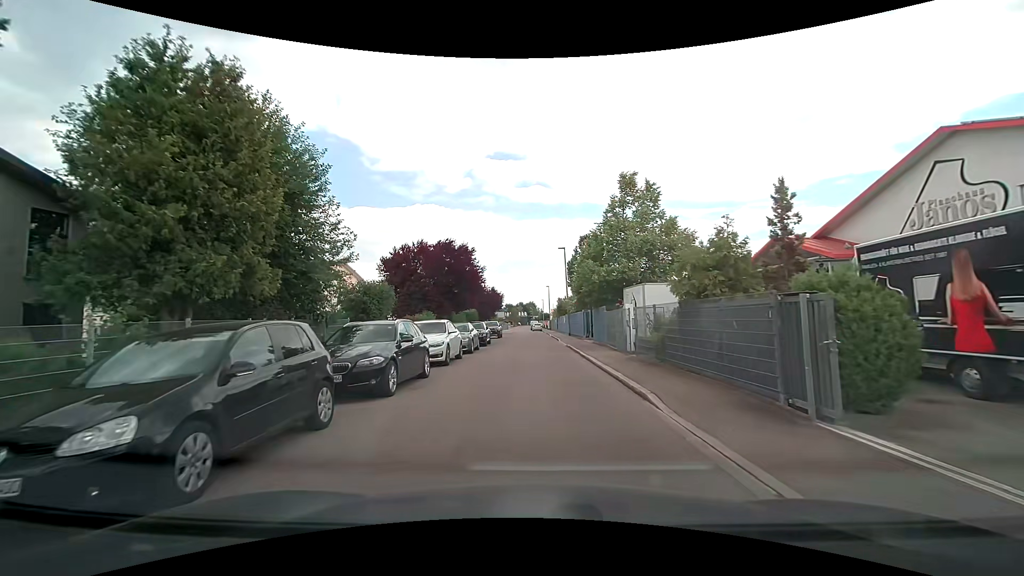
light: Day
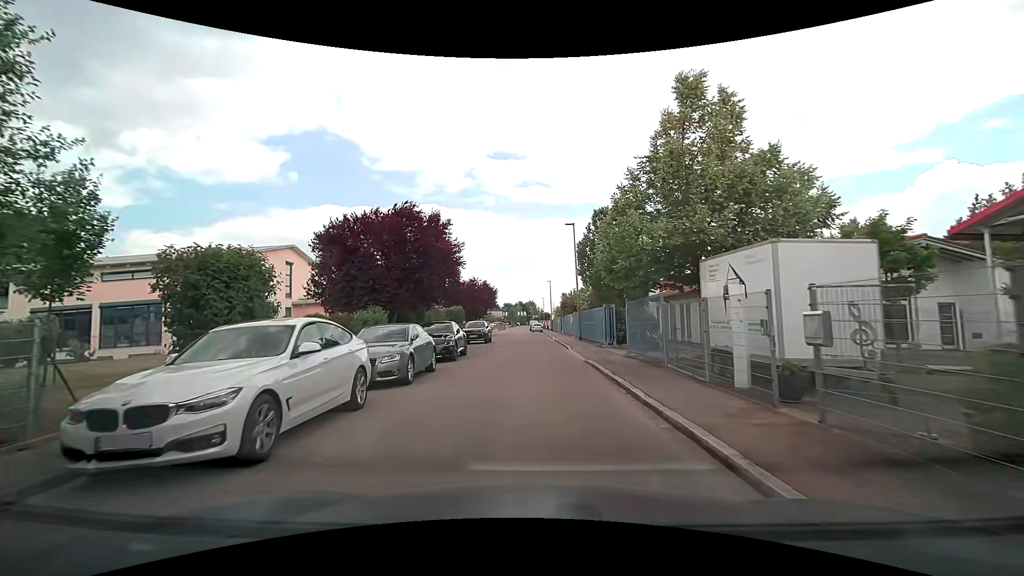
(-0.2, +10.8) m; -1°
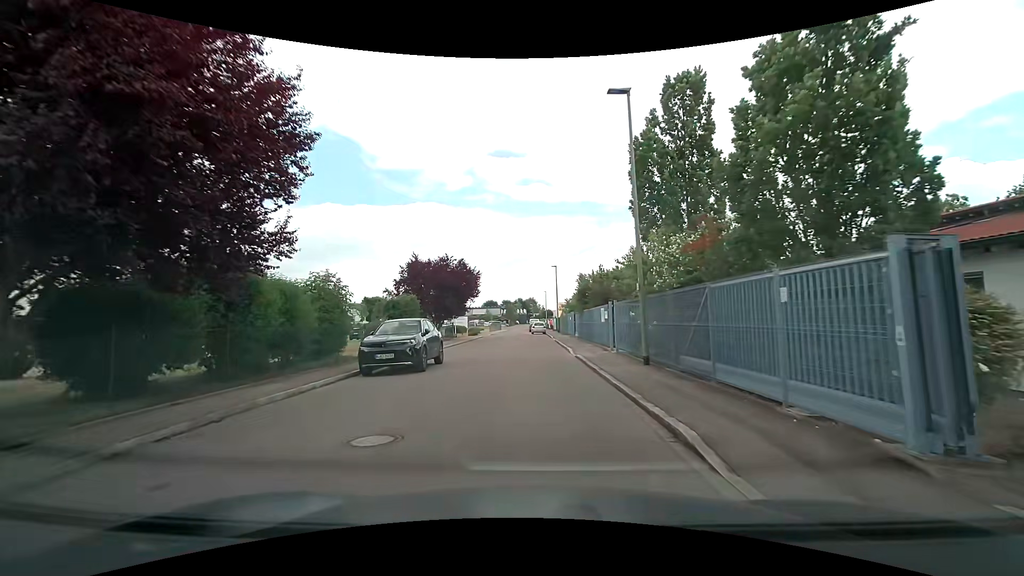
(-0.1, +19.1) m; 0°
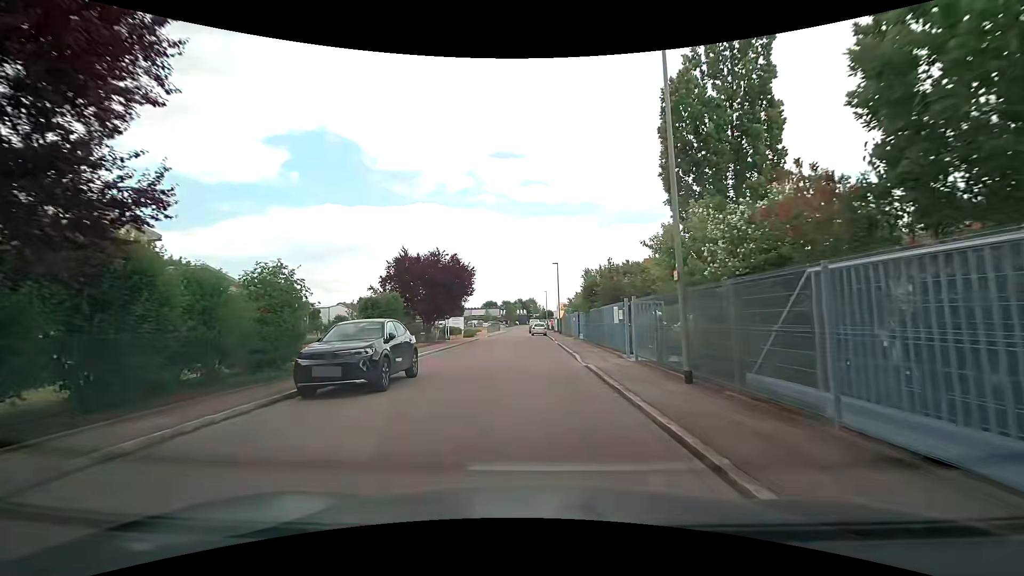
(0.0, +3.6) m; +1°
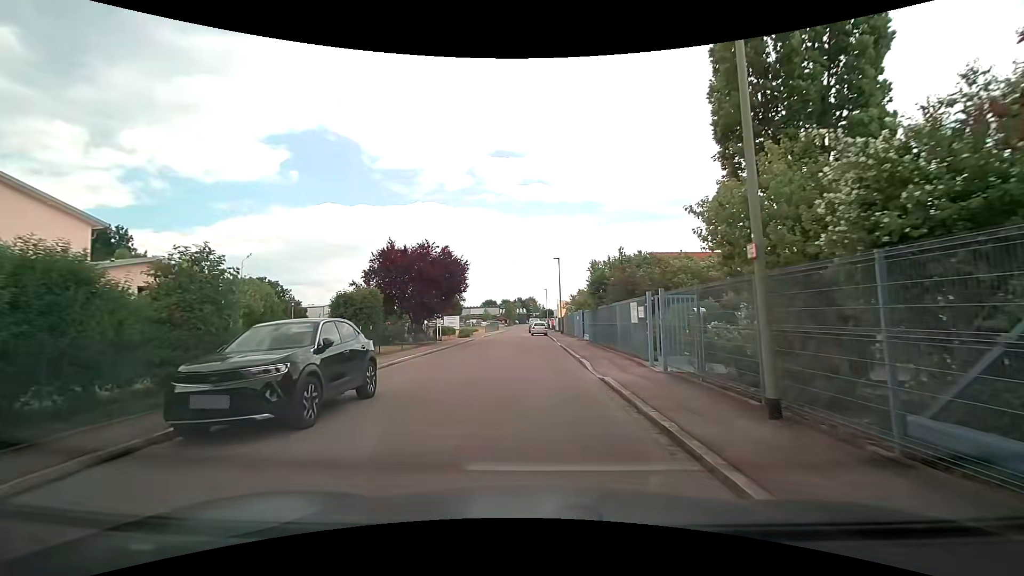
(0.0, +3.4) m; -1°
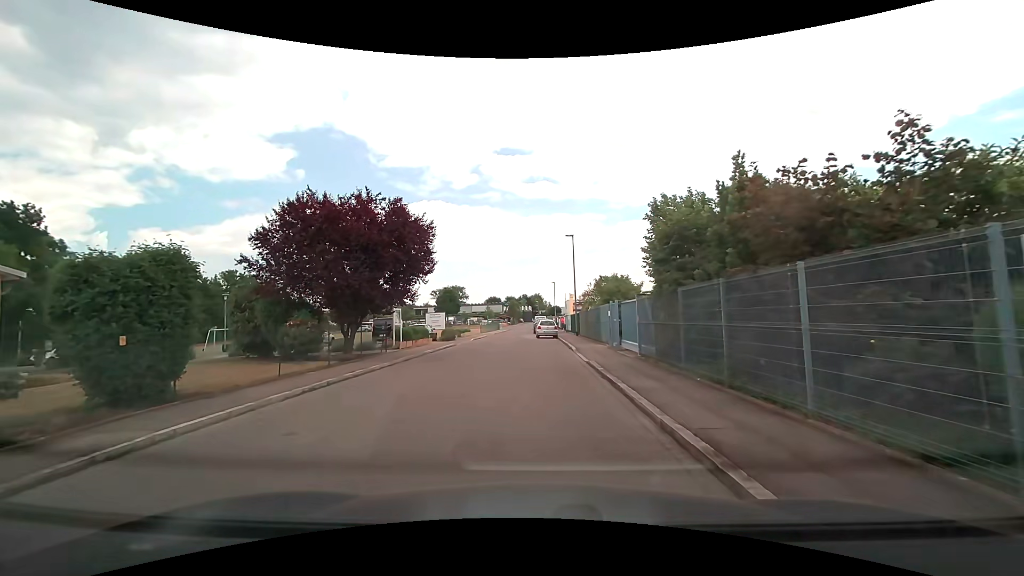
(0.0, +12.5) m; -1°
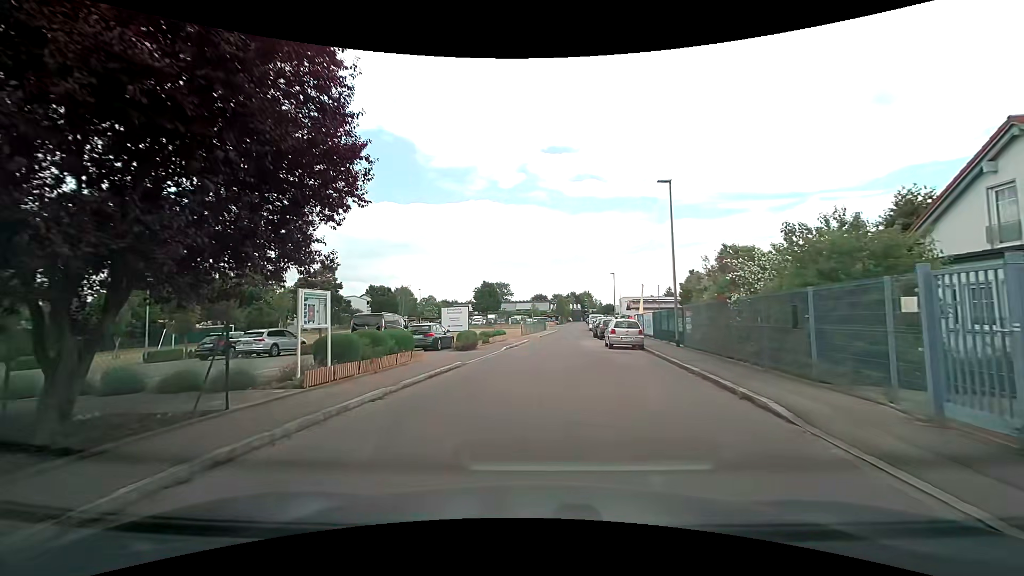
(-0.8, +14.5) m; -6°
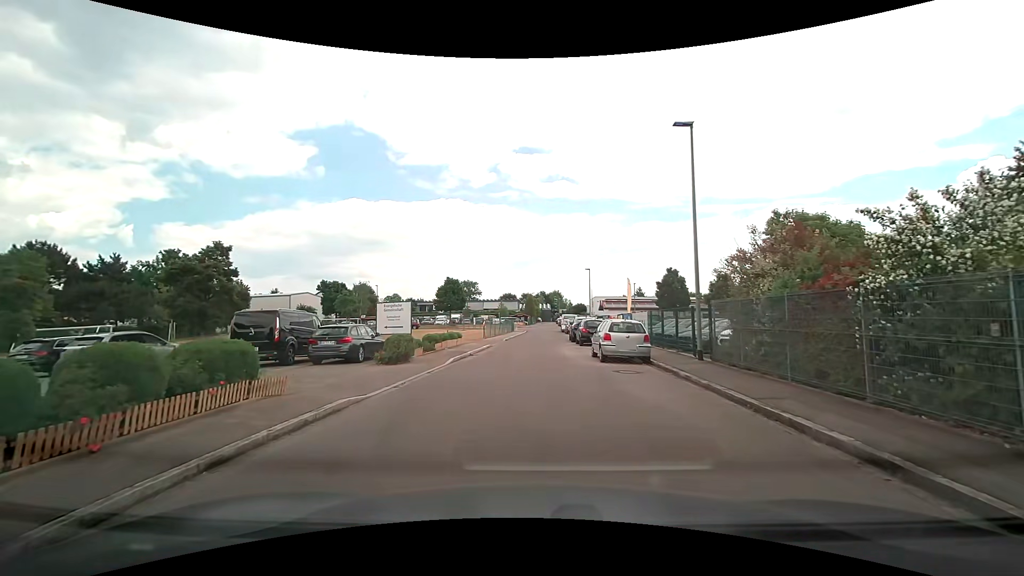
(+0.2, +7.2) m; +3°
